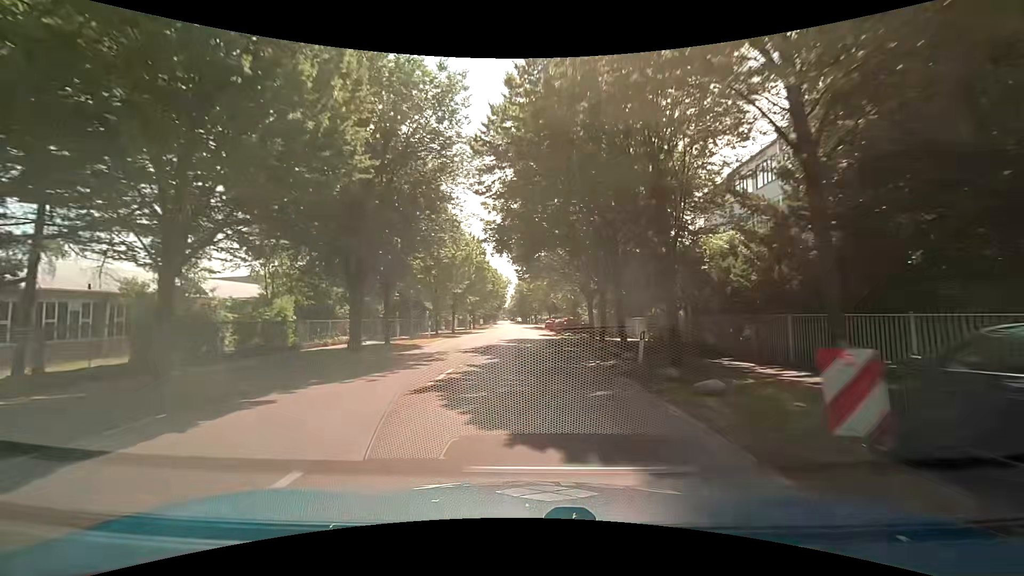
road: tertiary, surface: asphalt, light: Day
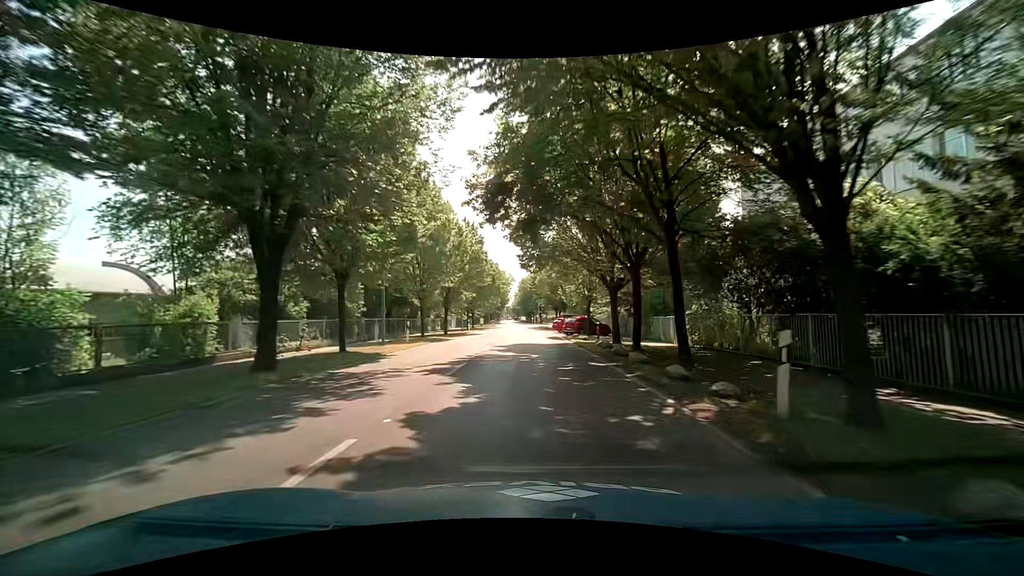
(0.0, +7.8) m; -1°
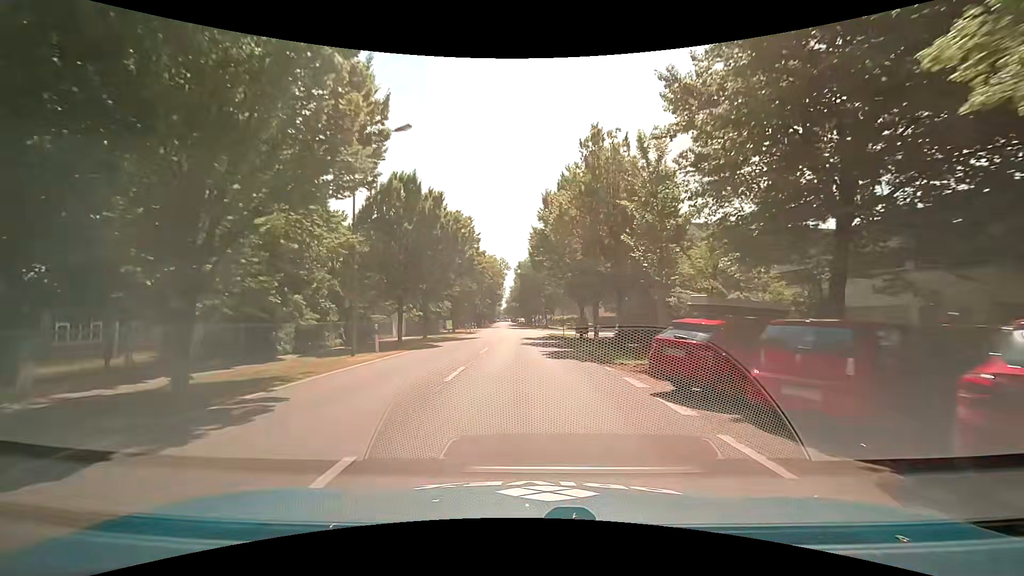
(0.0, +36.7) m; 0°
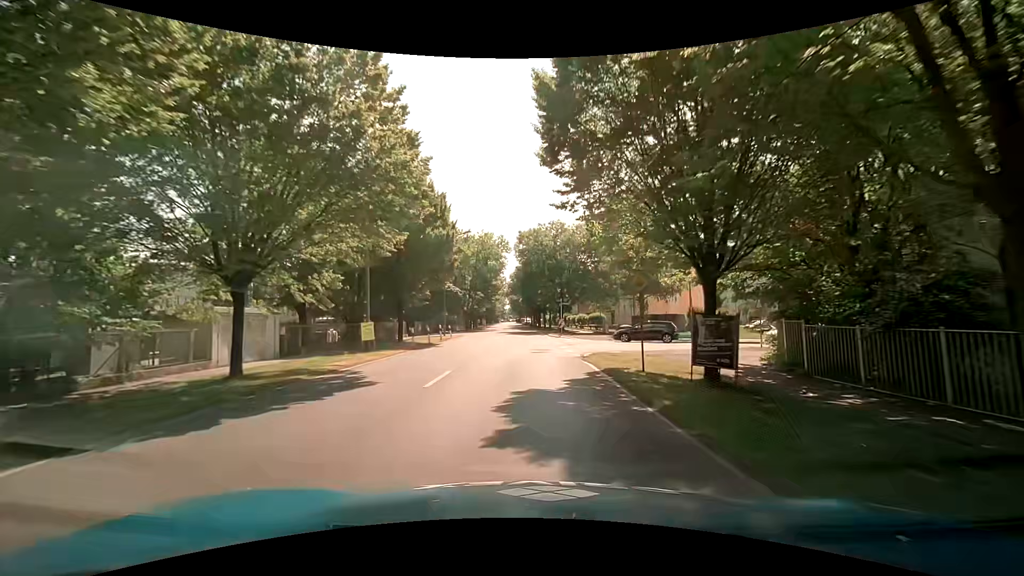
(0.0, +27.8) m; -1°
